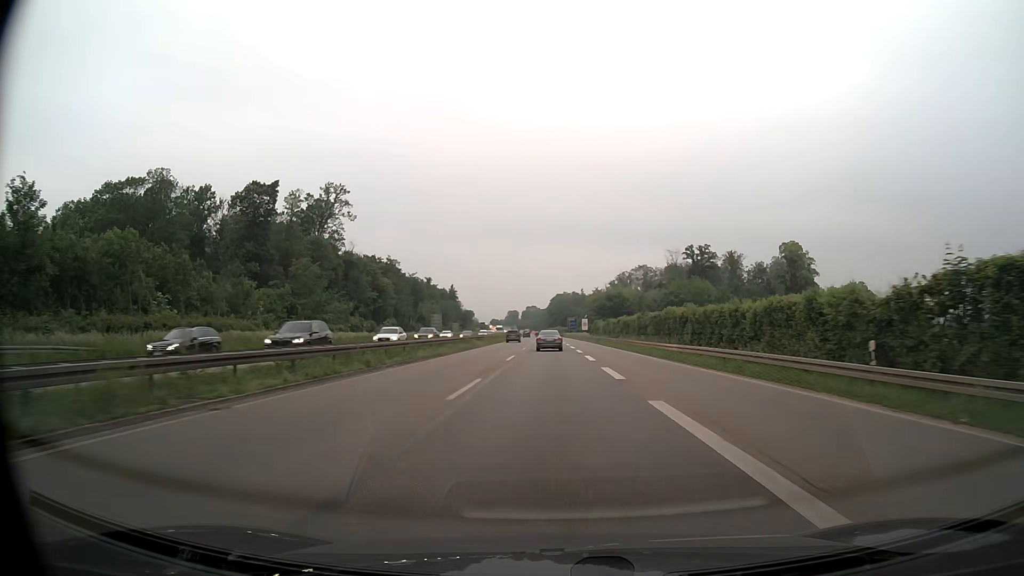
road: trunk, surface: asphalt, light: Day
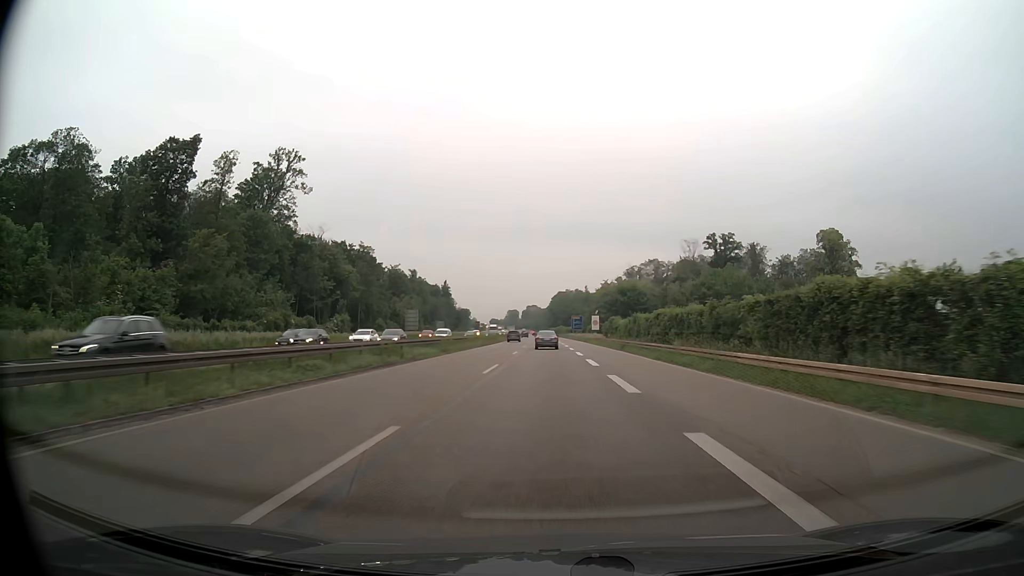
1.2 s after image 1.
(0.0, +28.3) m; 0°
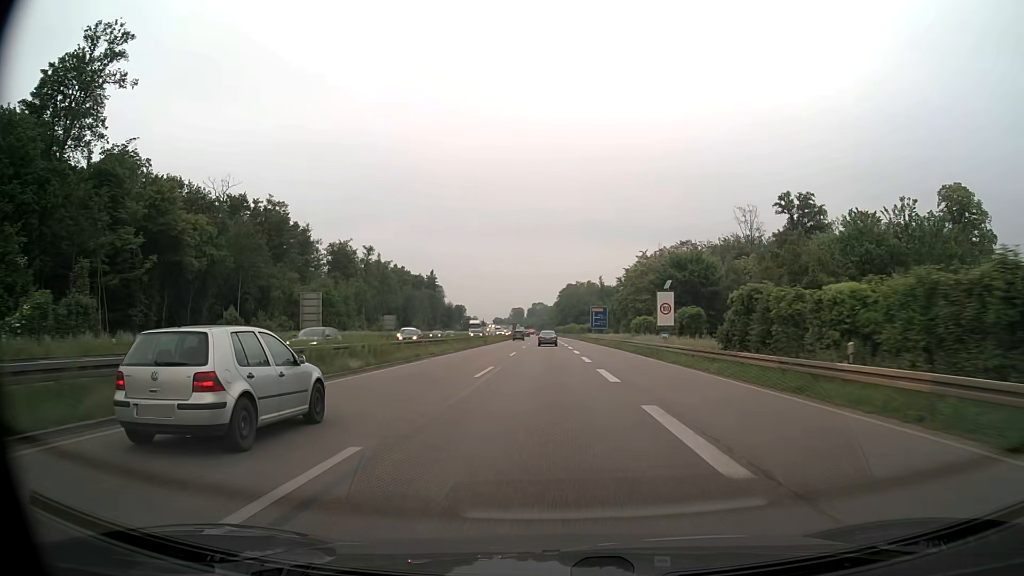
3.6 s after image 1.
(-0.4, +56.7) m; -1°
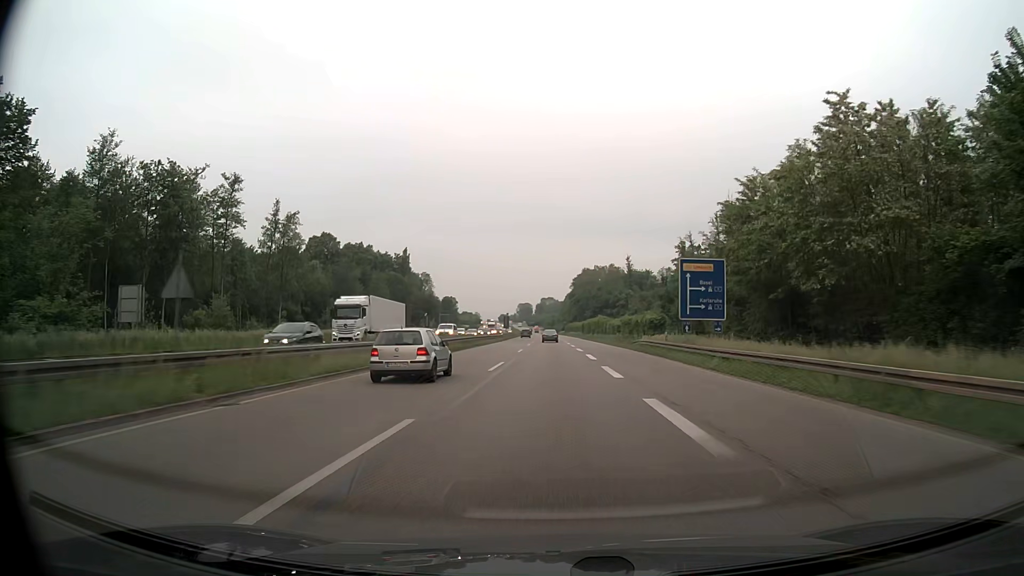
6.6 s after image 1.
(-0.6, +70.9) m; -1°
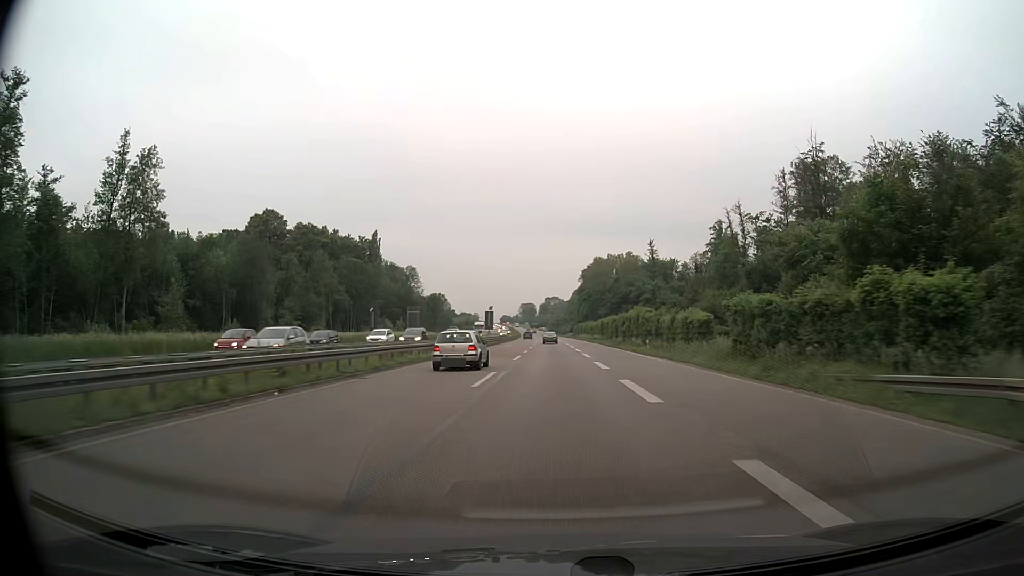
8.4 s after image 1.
(-0.1, +42.5) m; 0°
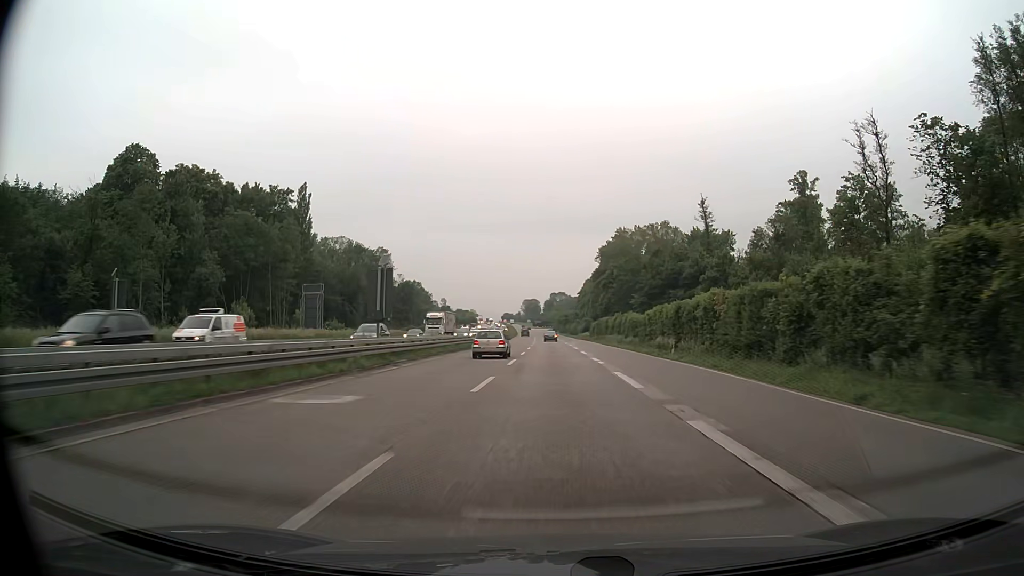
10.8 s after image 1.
(-0.2, +56.5) m; 0°
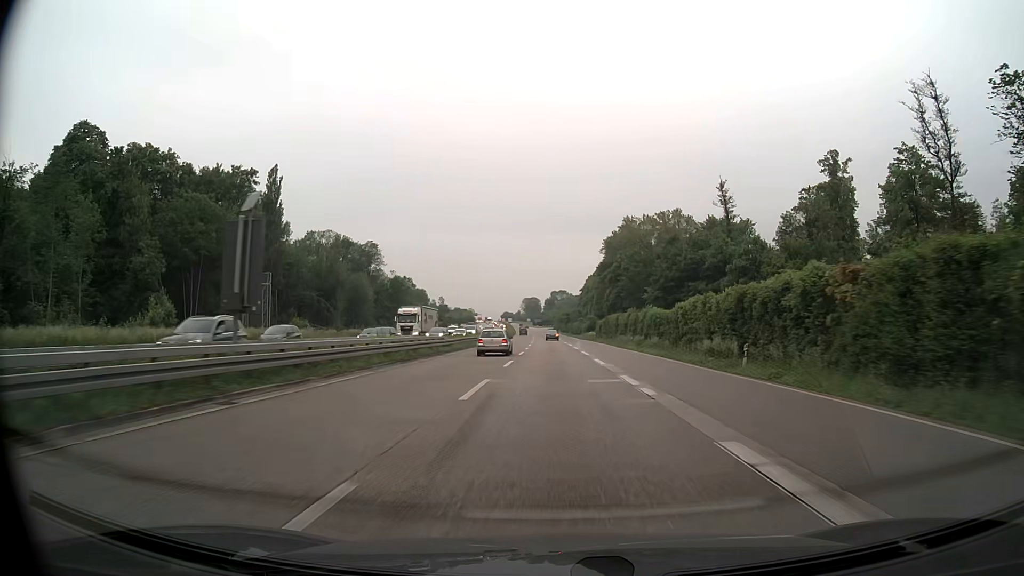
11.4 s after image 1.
(0.0, +14.1) m; 0°
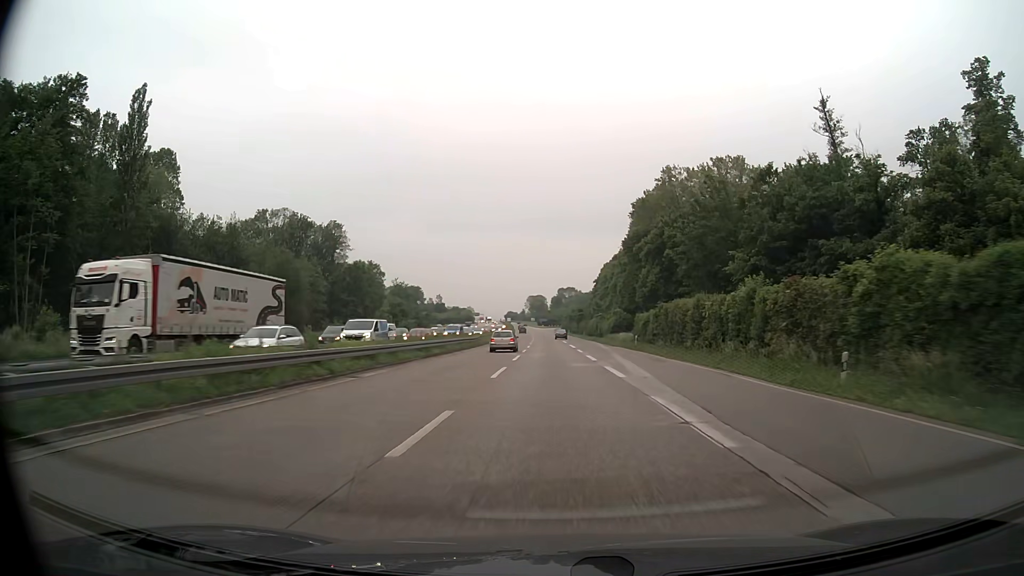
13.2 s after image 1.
(-0.2, +42.0) m; -1°
(0, +10) (0, +20) (0, +30) (0, +40) (0, +50) (-1, +60) (-1, +70) (-1, +80) (-1, +90) (-1, +100) m
